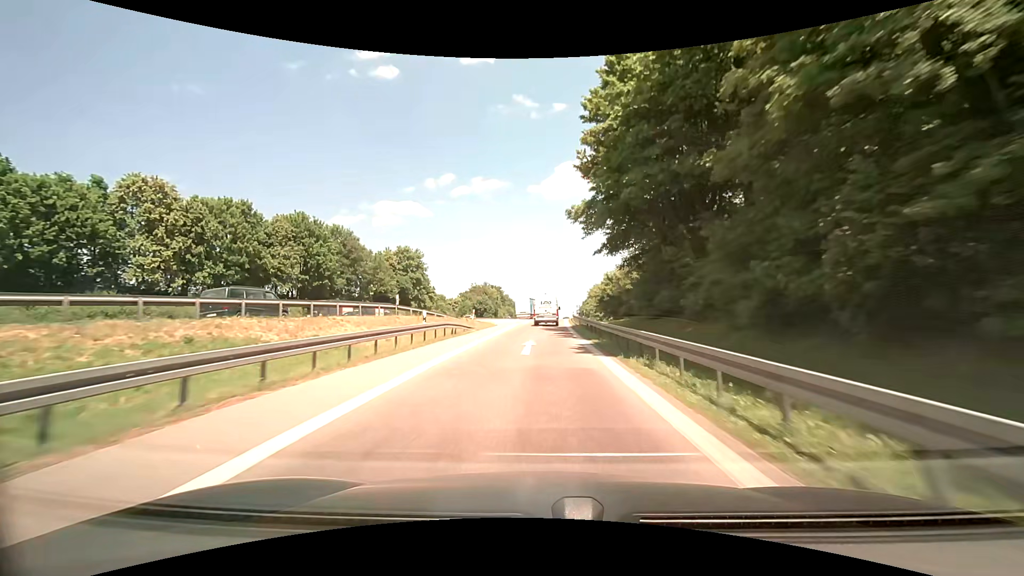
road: motorway_link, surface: asphalt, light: Day
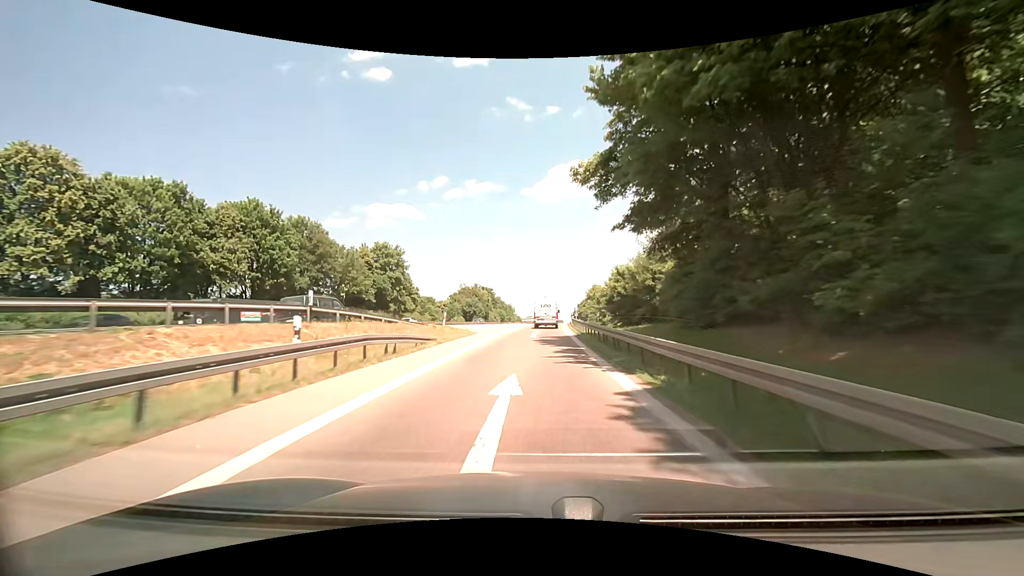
(+0.3, +10.9) m; +2°
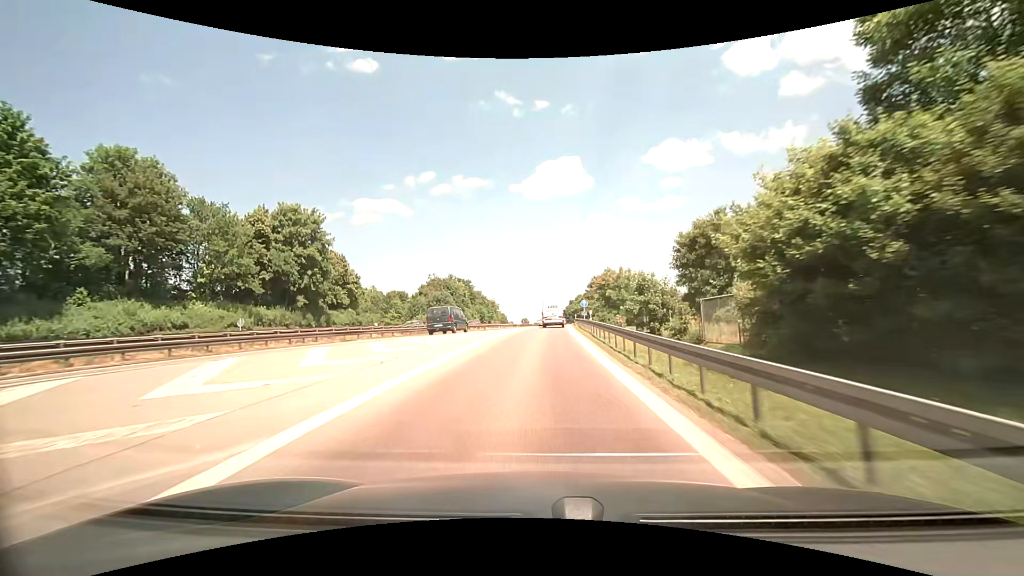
(0.0, +32.8) m; +1°
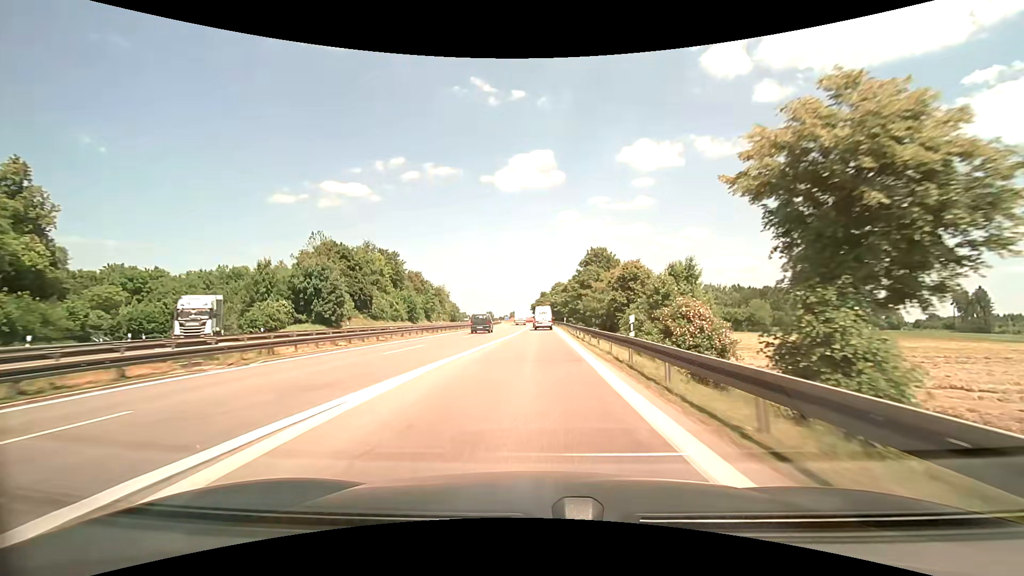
(+2.0, +55.8) m; +5°
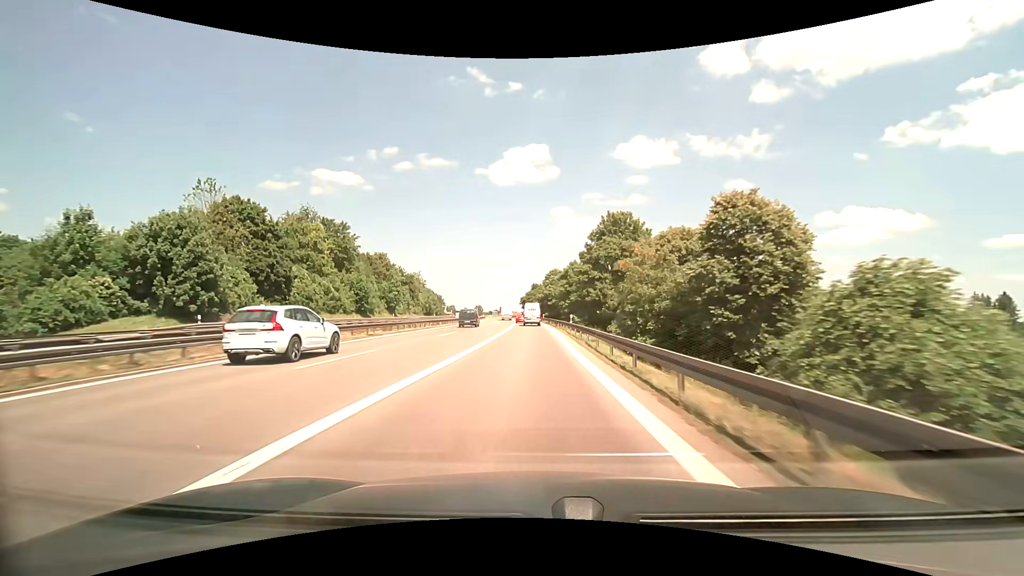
(+0.4, +25.6) m; +2°
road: motorway
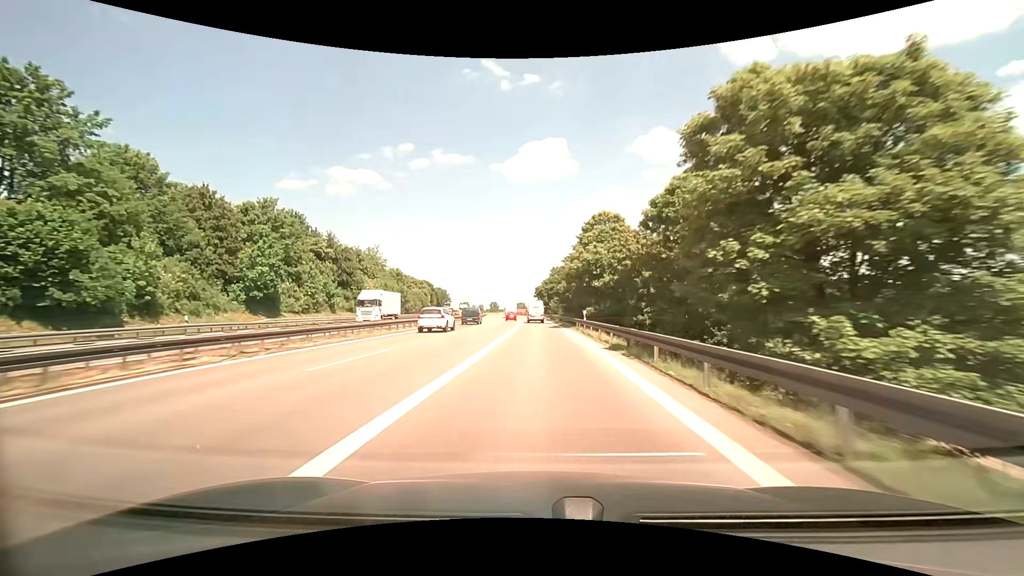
(-1.1, +55.7) m; -3°
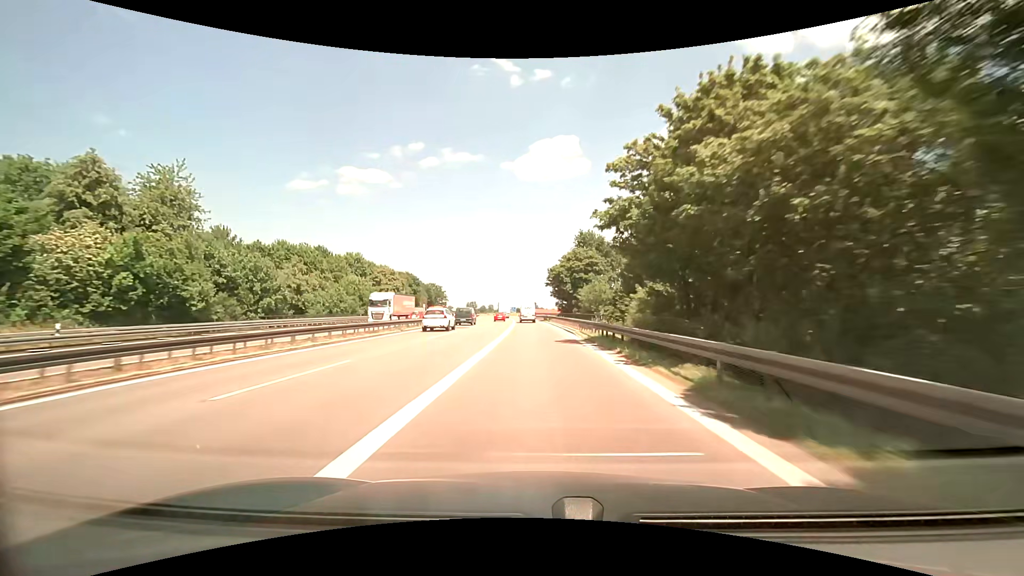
(+0.2, +57.8) m; 0°
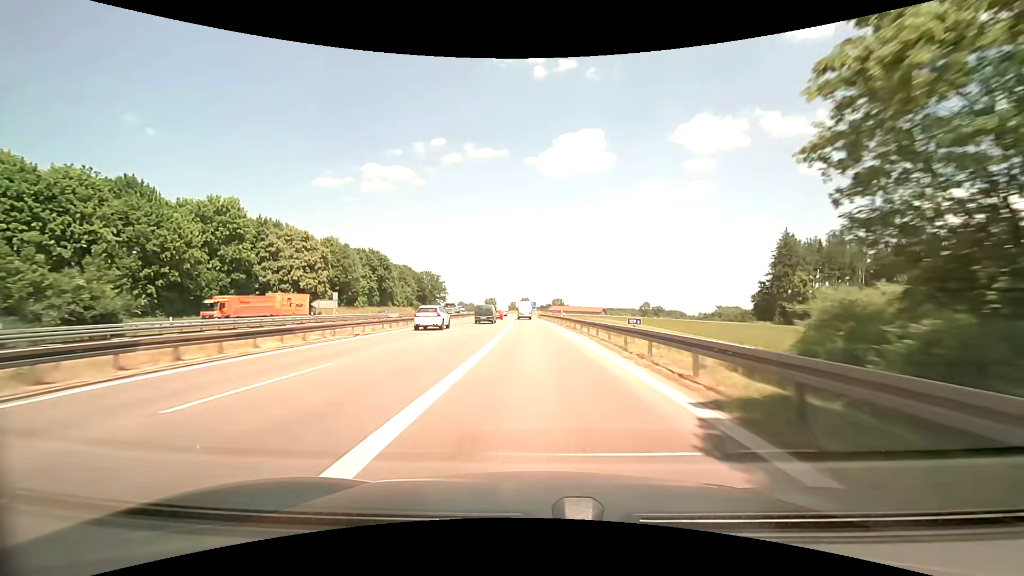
(-2.9, +73.3) m; -4°
(0, +10) (0, +20) (0, +30) (0, +40) (-1, +50) (-1, +60) (-1, +70) (-2, +80) (-2, +90) (-3, +100) m
